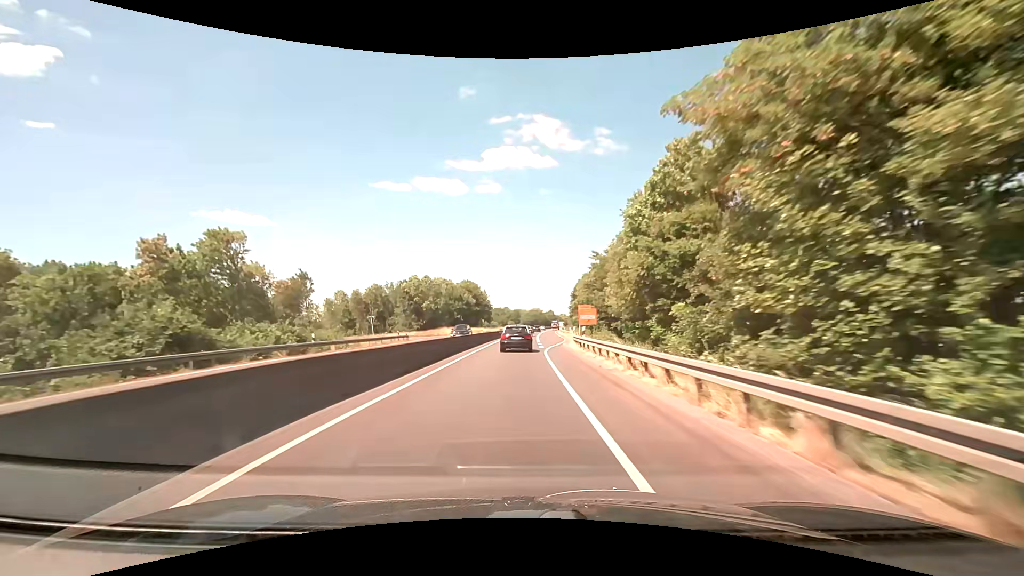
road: trunk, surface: asphalt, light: Day
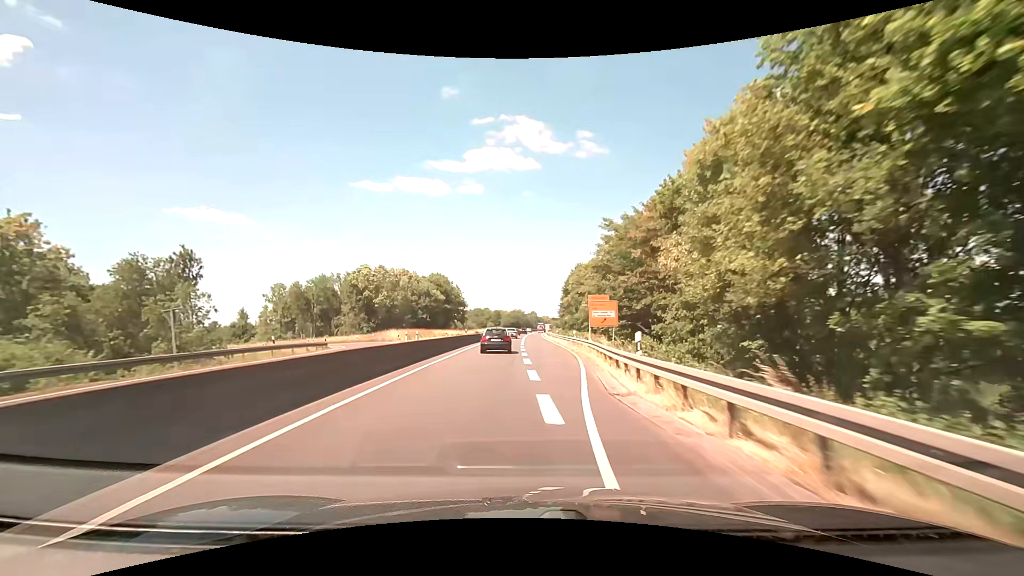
(+0.3, +25.1) m; +2°
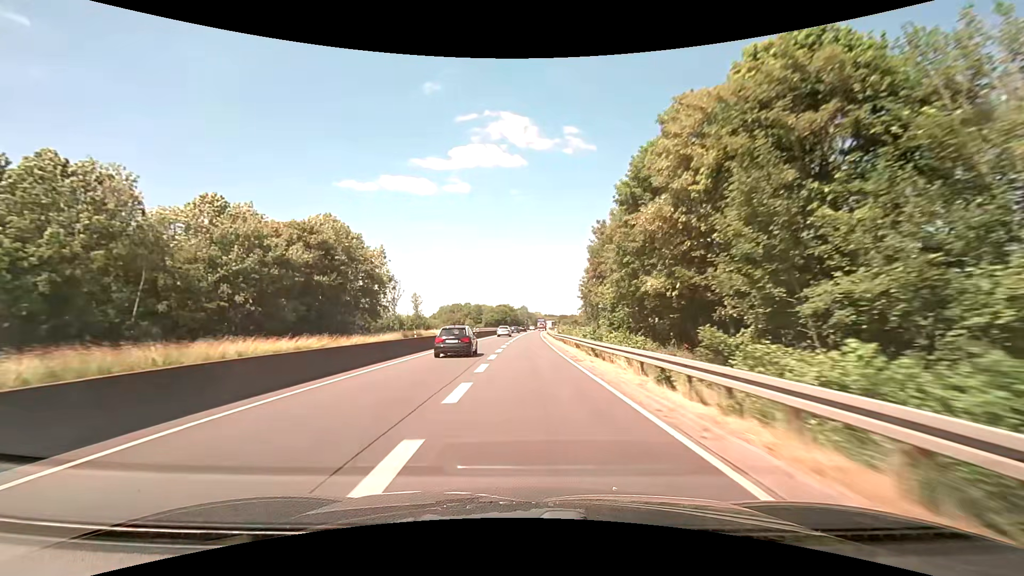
(+1.6, +70.9) m; +1°
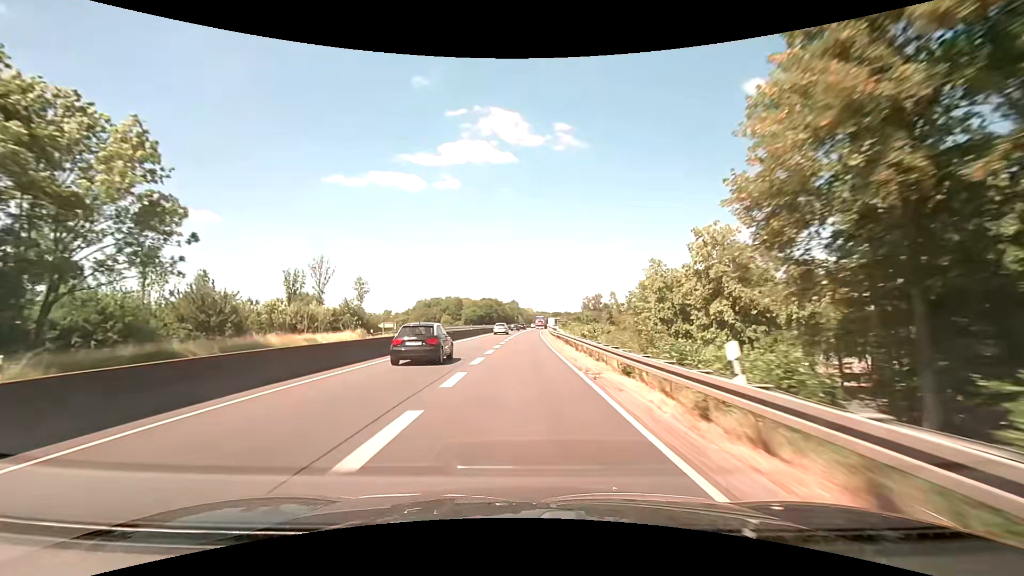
(+0.5, +46.4) m; +1°
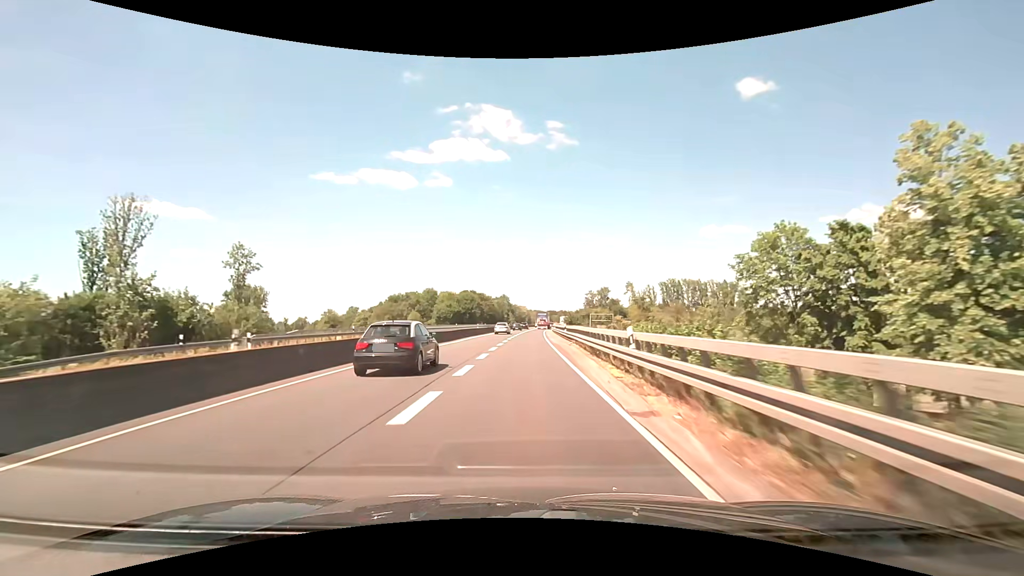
(+0.3, +45.9) m; +1°
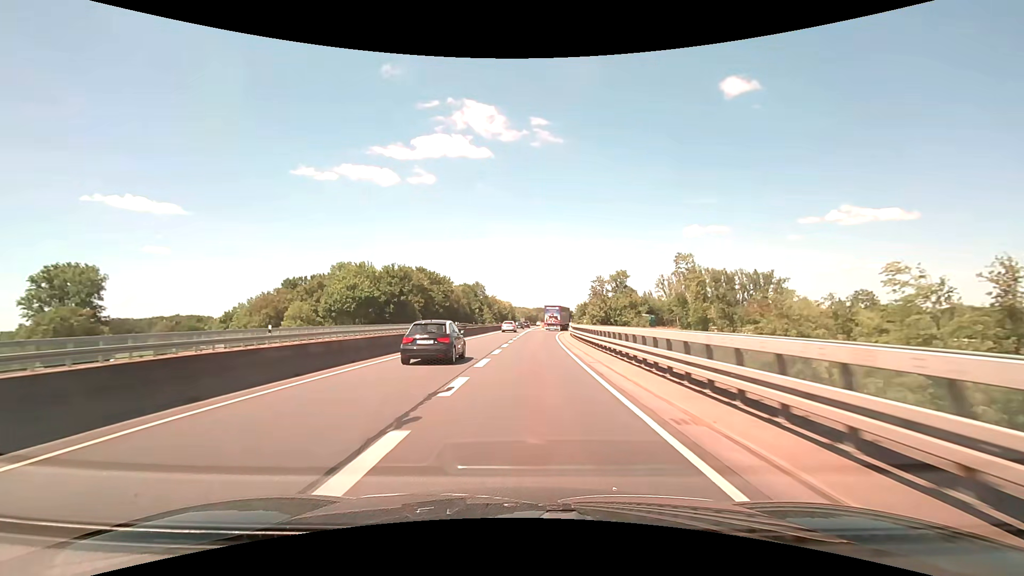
(+1.2, +69.1) m; +2°
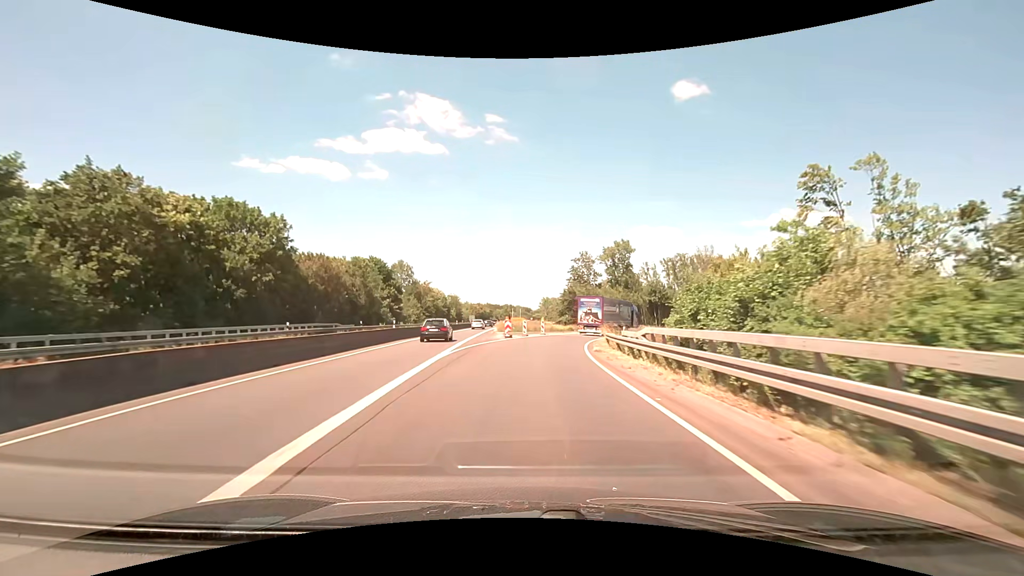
(+1.6, +57.4) m; +5°
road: trunk_link
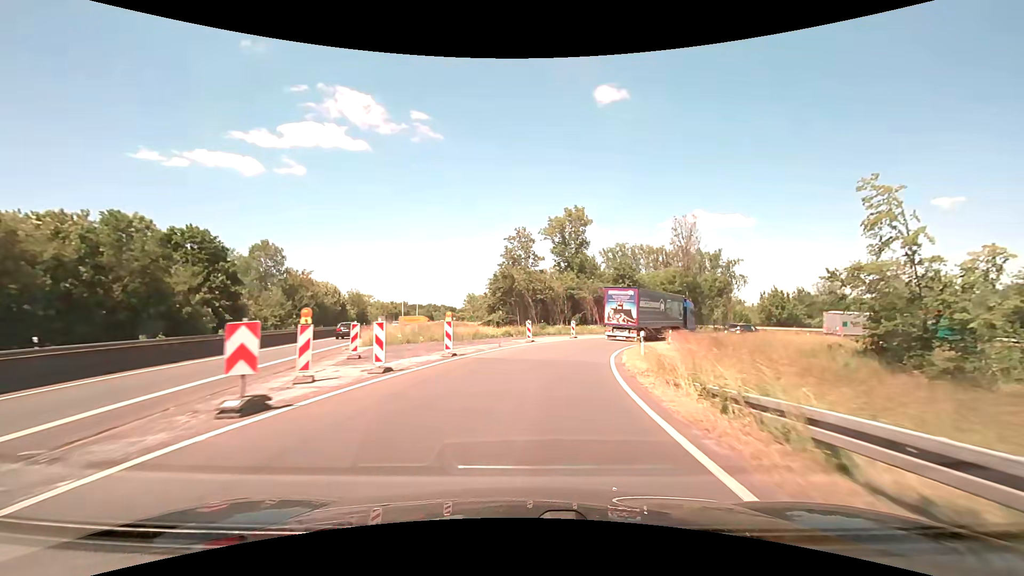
(+1.7, +29.5) m; +8°
(0, +10) (+2, +20) (+4, +30) (+7, +39) (+12, +48) (+18, +55) (+26, +62) (+35, +66) (+45, +68) (+55, +69) m
